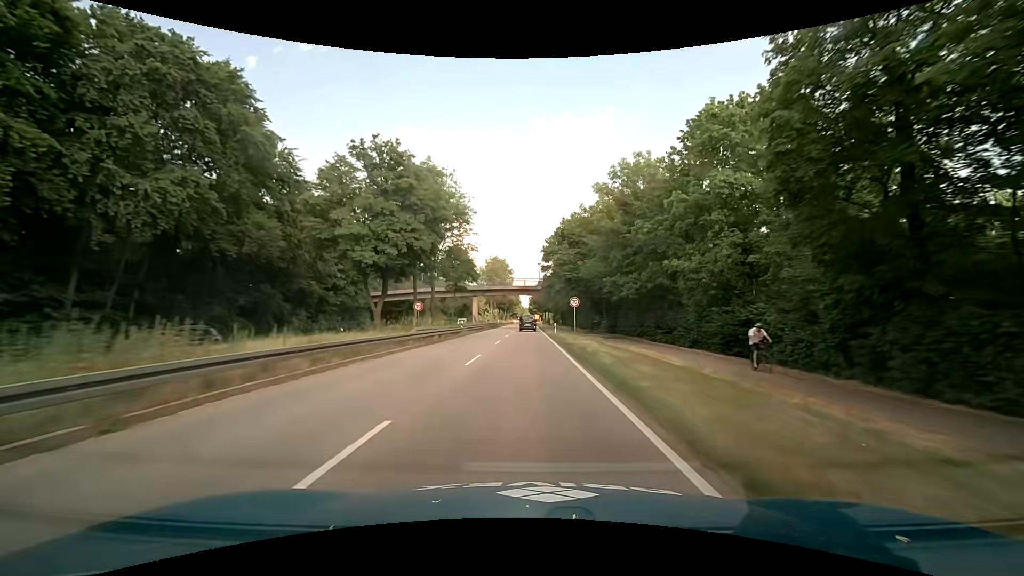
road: primary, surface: asphalt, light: Day
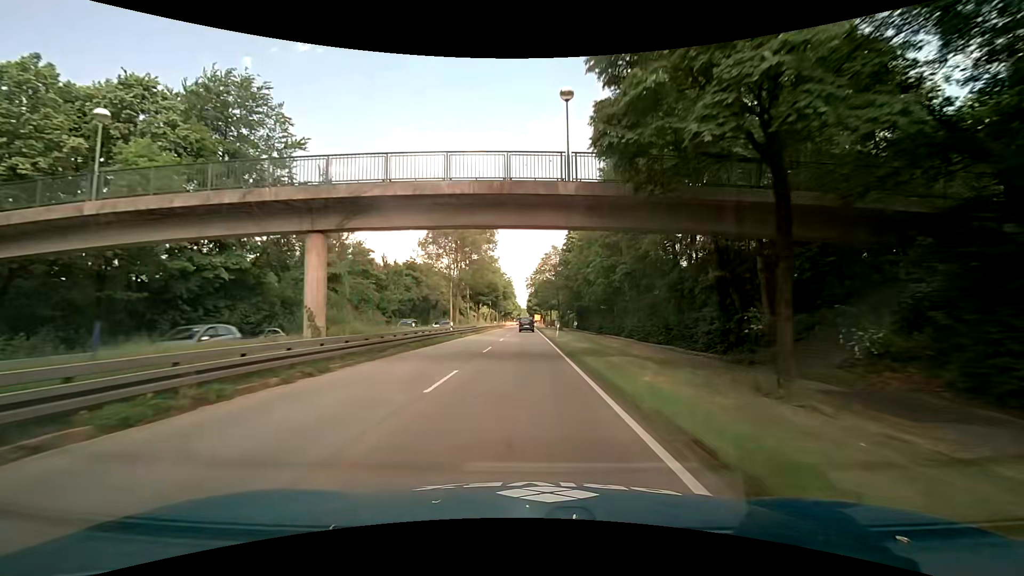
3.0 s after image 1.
(0.0, +53.8) m; 0°
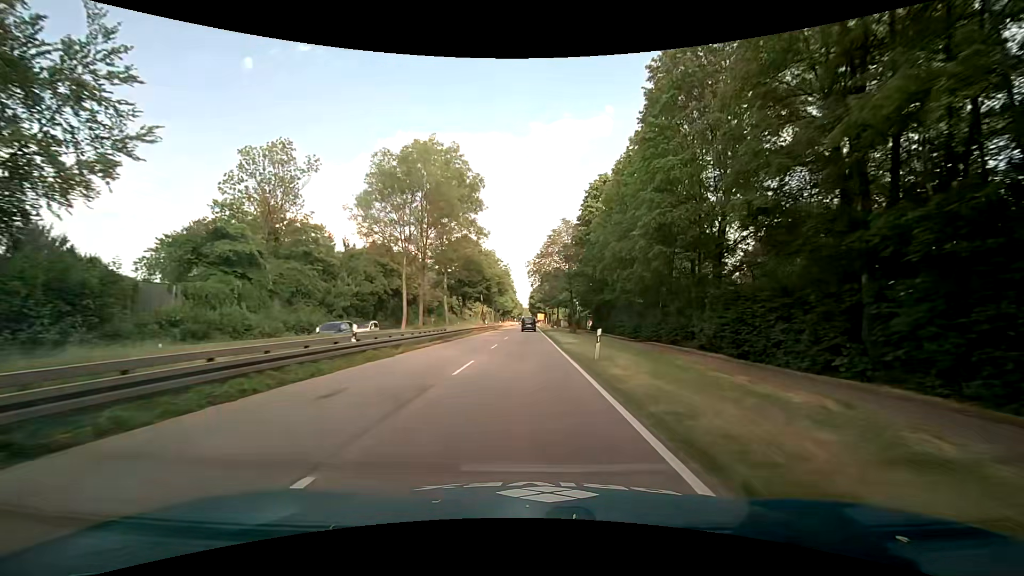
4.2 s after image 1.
(+0.1, +21.2) m; -1°
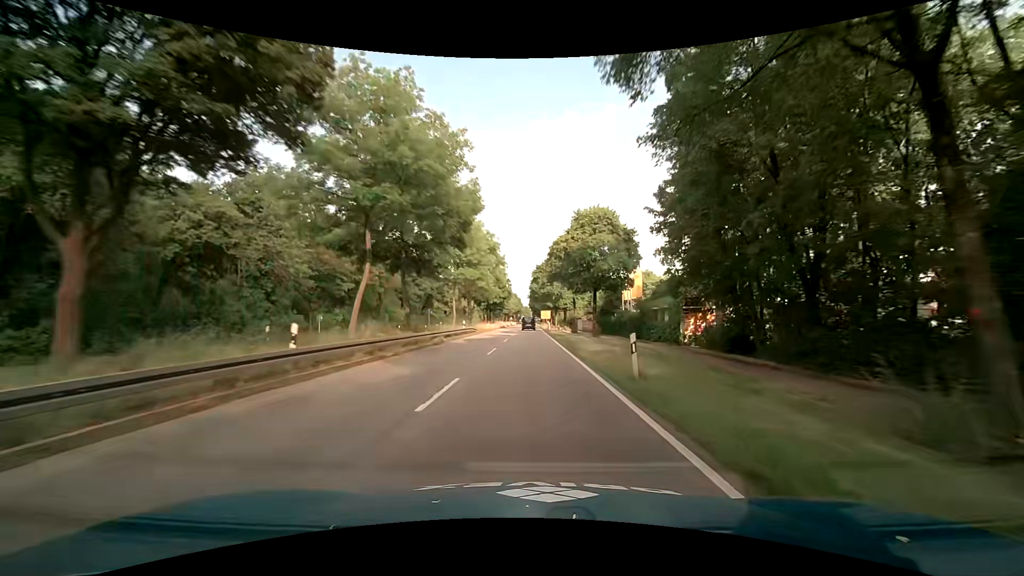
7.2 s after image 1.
(+1.2, +53.4) m; +1°
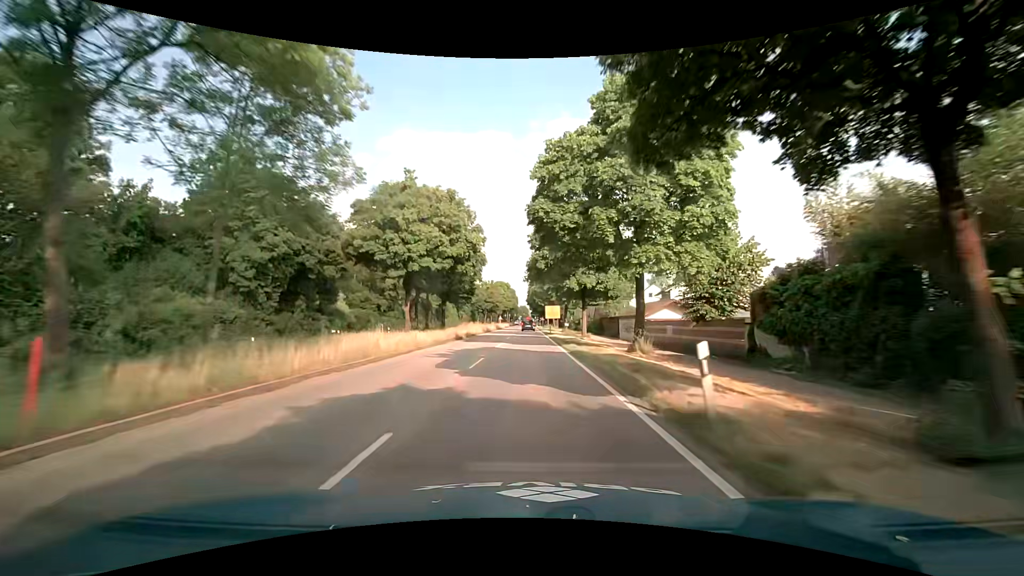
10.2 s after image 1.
(+0.1, +53.7) m; 0°
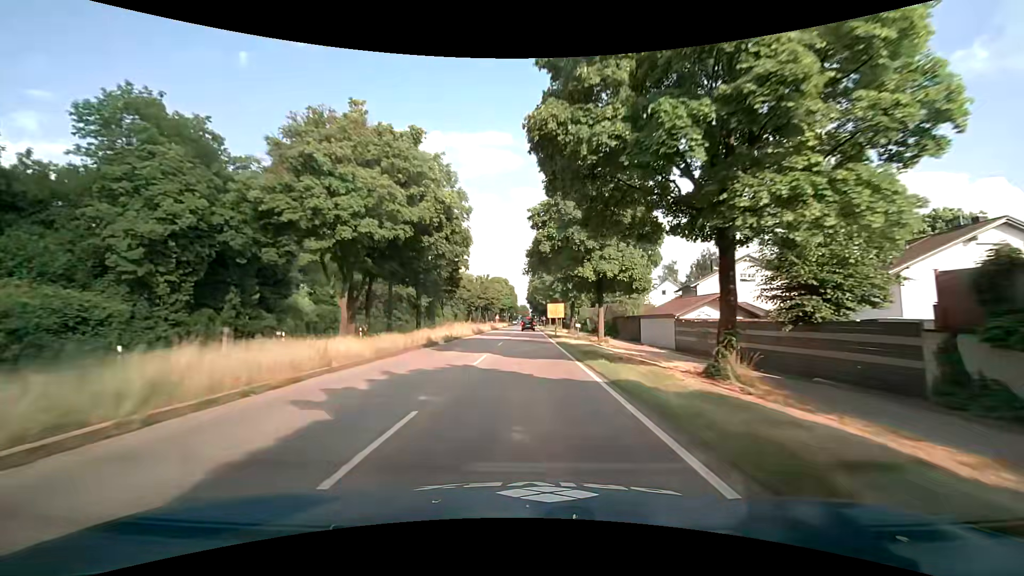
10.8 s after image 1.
(0.0, +10.7) m; 0°
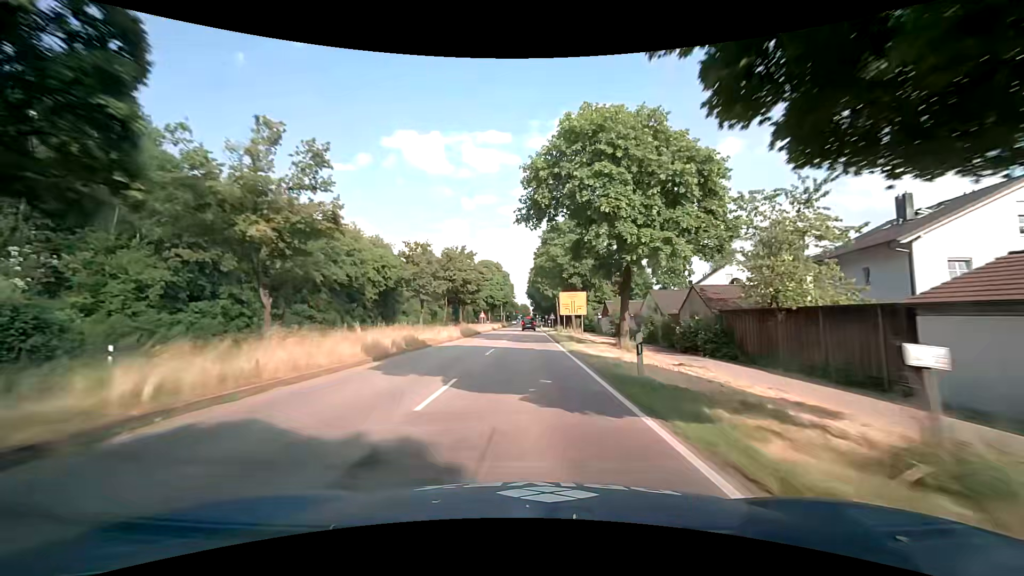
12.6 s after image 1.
(0.0, +32.2) m; 0°
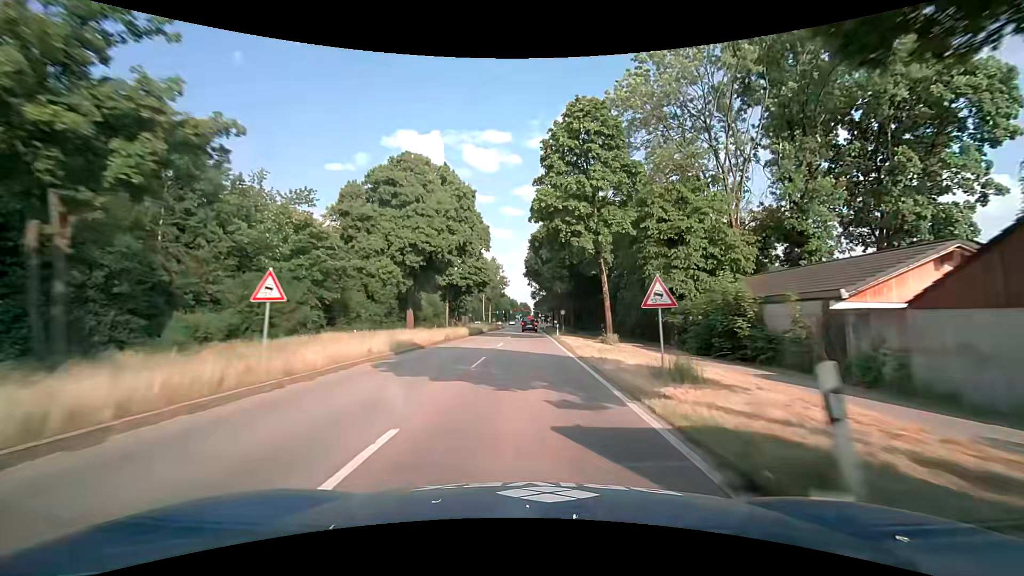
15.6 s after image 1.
(0.0, +53.6) m; 0°
(0, +10) (0, +20) (0, +30) (0, +40) (0, +50) (0, +60) (+1, +70) (+1, +80) (+1, +90) (+1, +100) m
